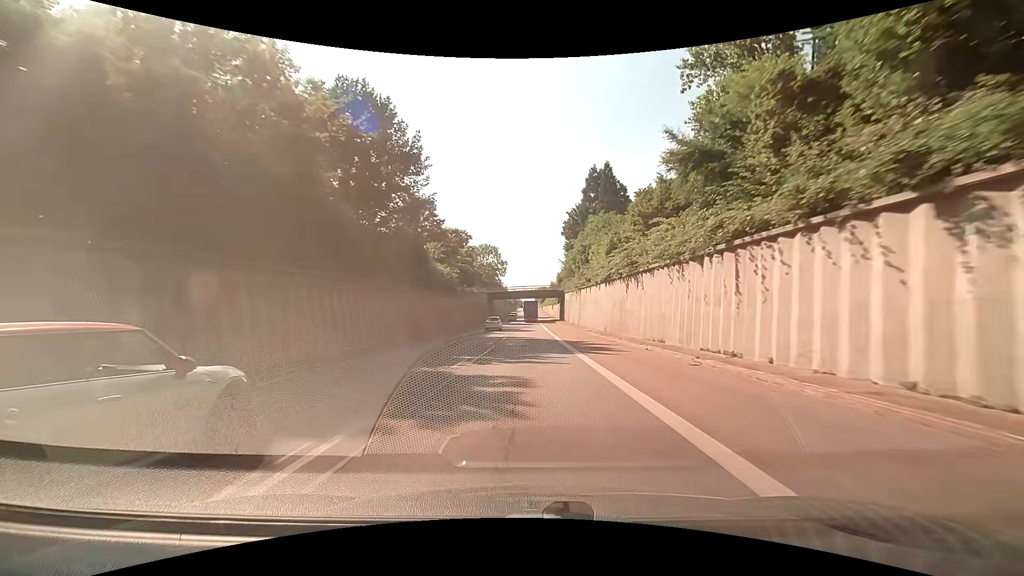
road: trunk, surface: asphalt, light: Day
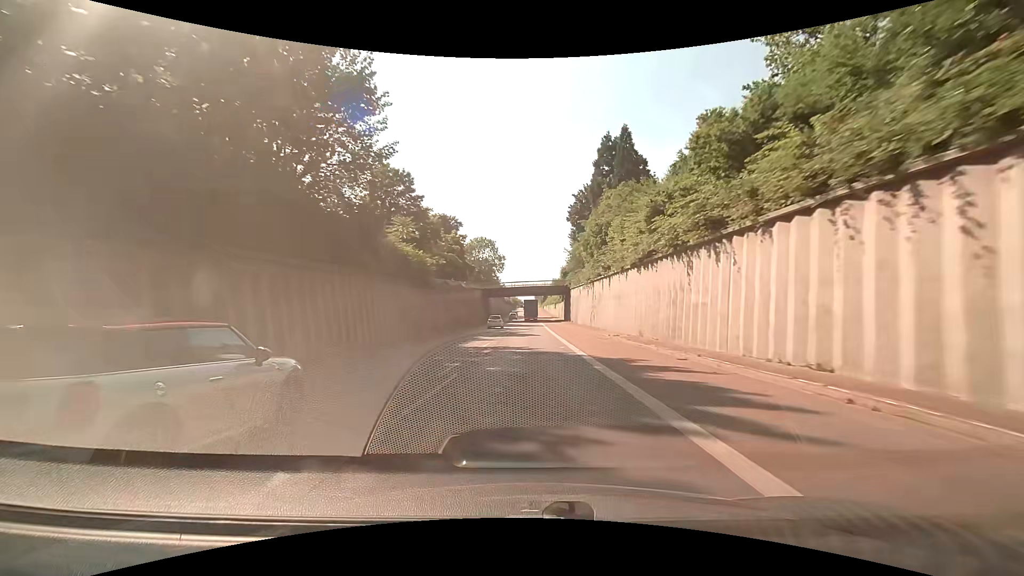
(0.0, +13.8) m; 0°
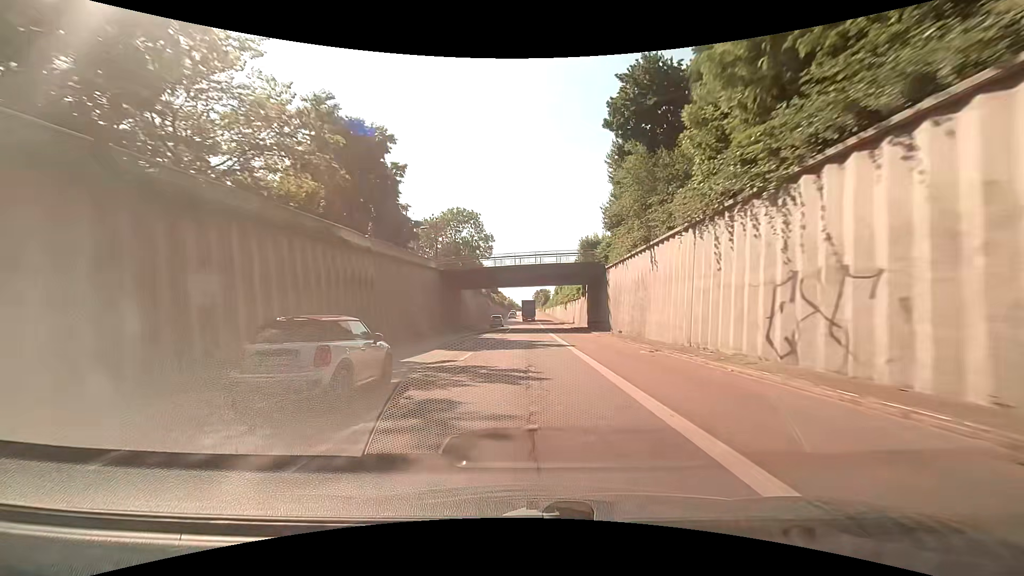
(+0.1, +41.6) m; 0°
(0, +10) (0, +20) (0, +30) (0, +40) (0, +50) (0, +60) (0, +70) (0, +80) (0, +90) (0, +100) m
